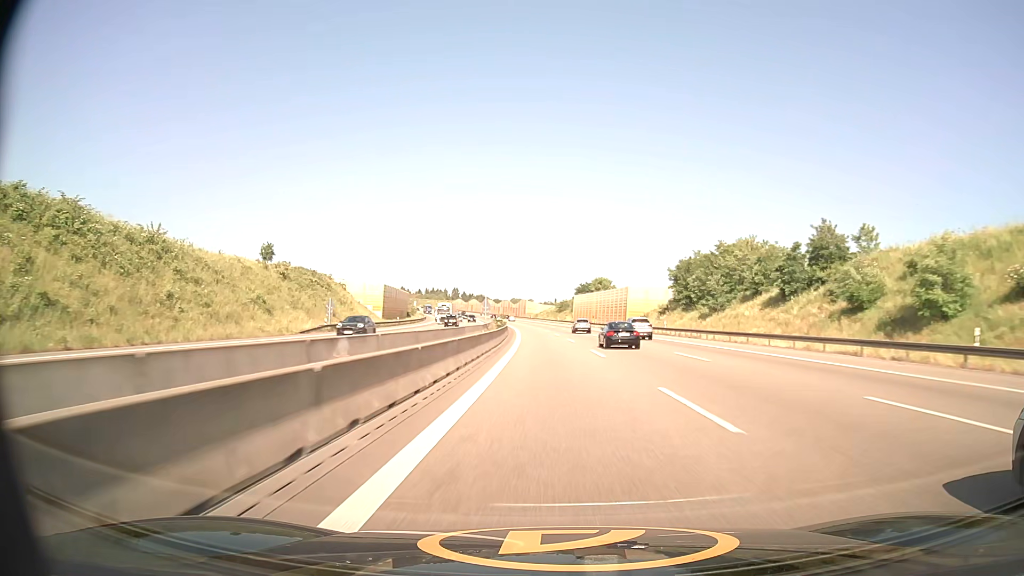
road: motorway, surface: asphalt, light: Day
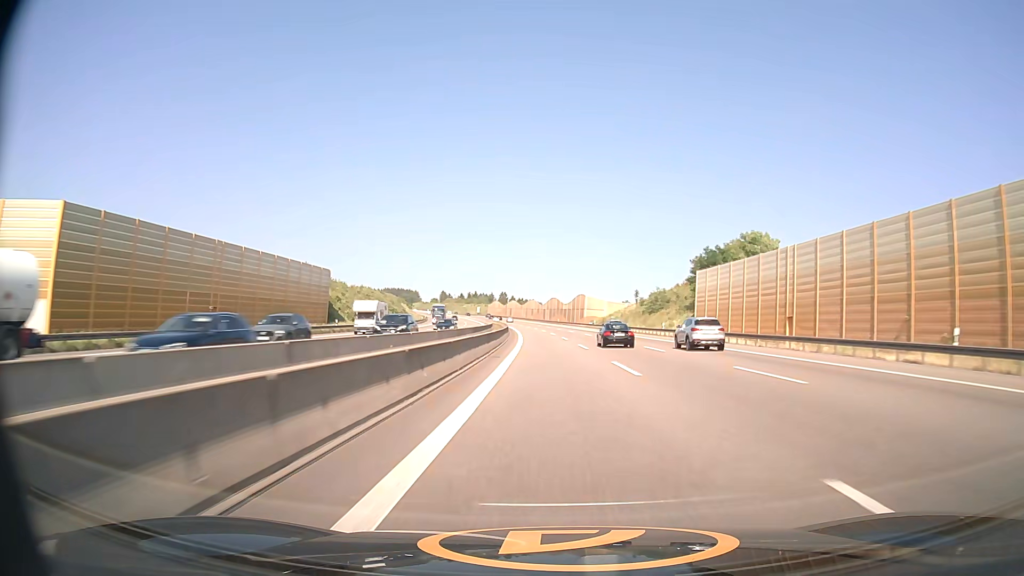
(-4.1, +97.6) m; -5°
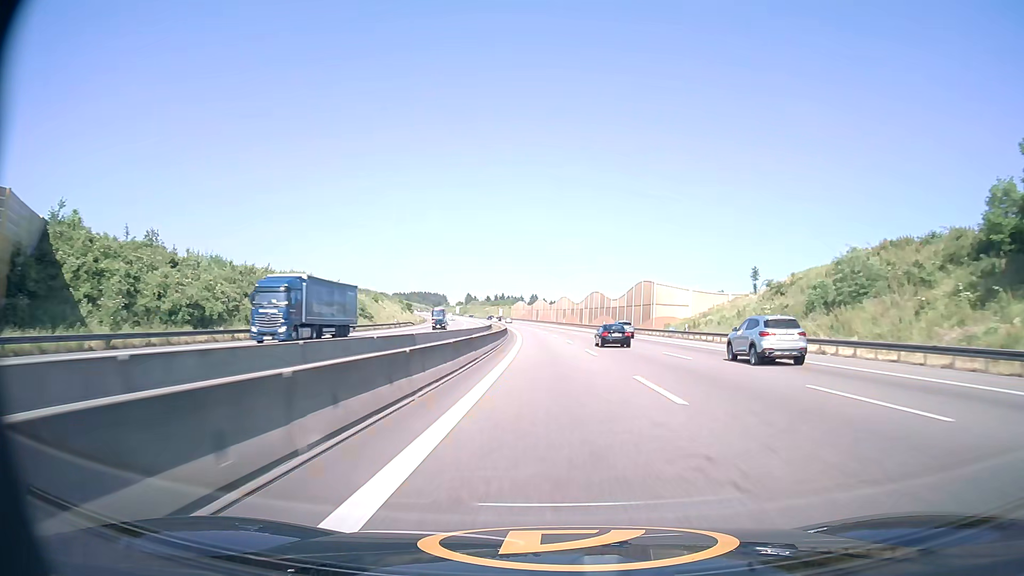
(-1.4, +59.8) m; -3°
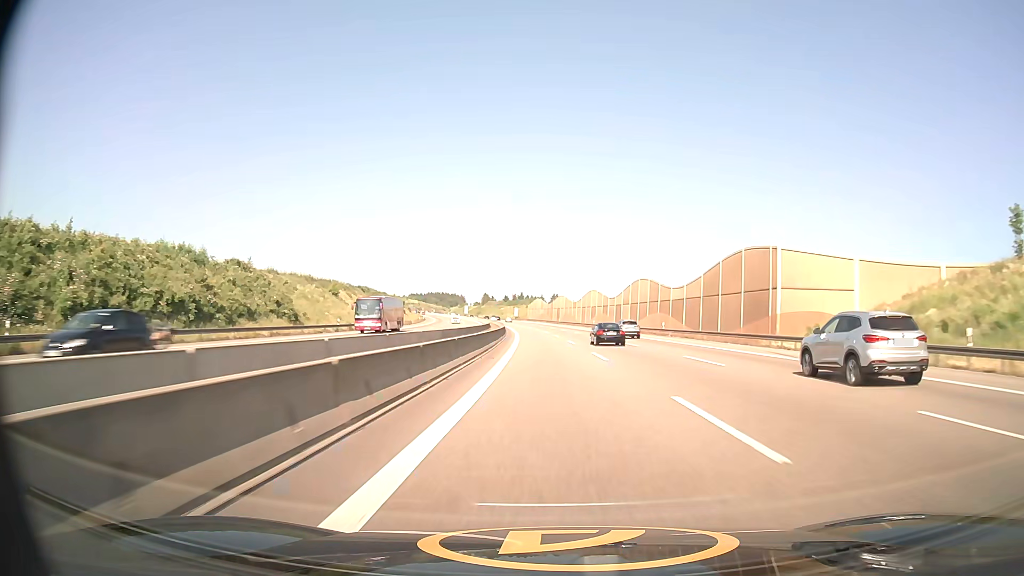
(-0.7, +40.6) m; -2°
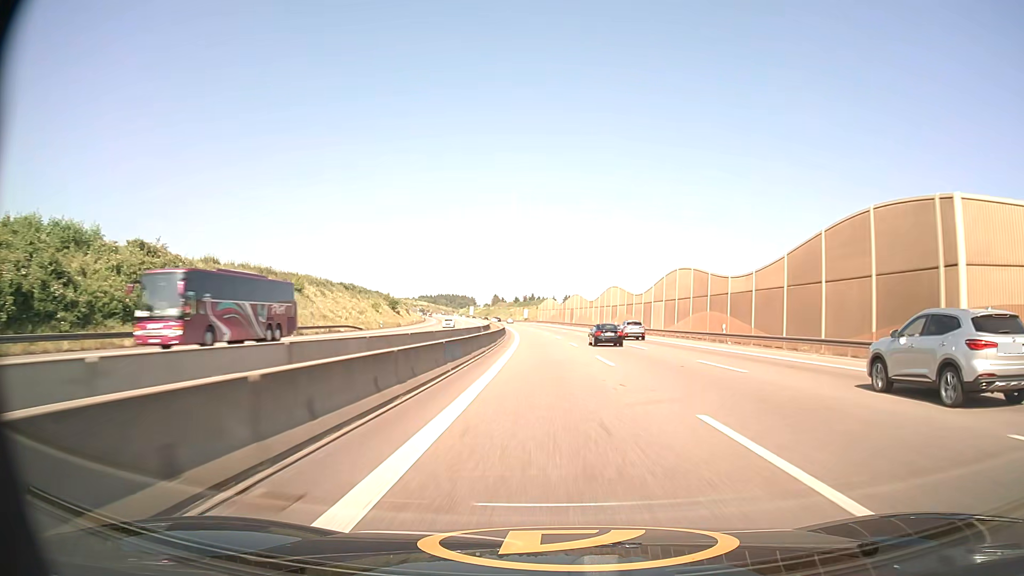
(-0.2, +20.4) m; -1°
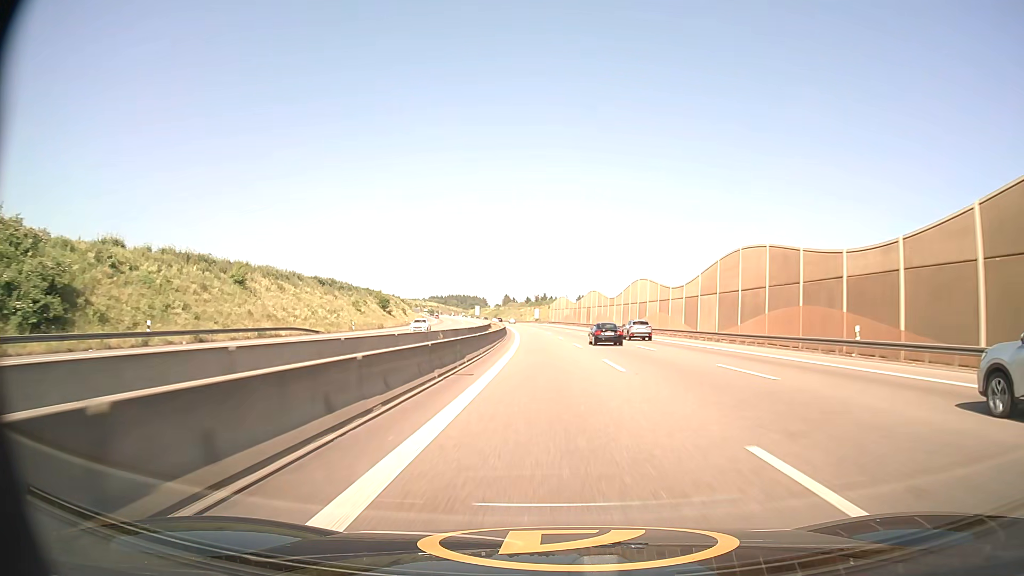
(-0.2, +20.4) m; -1°
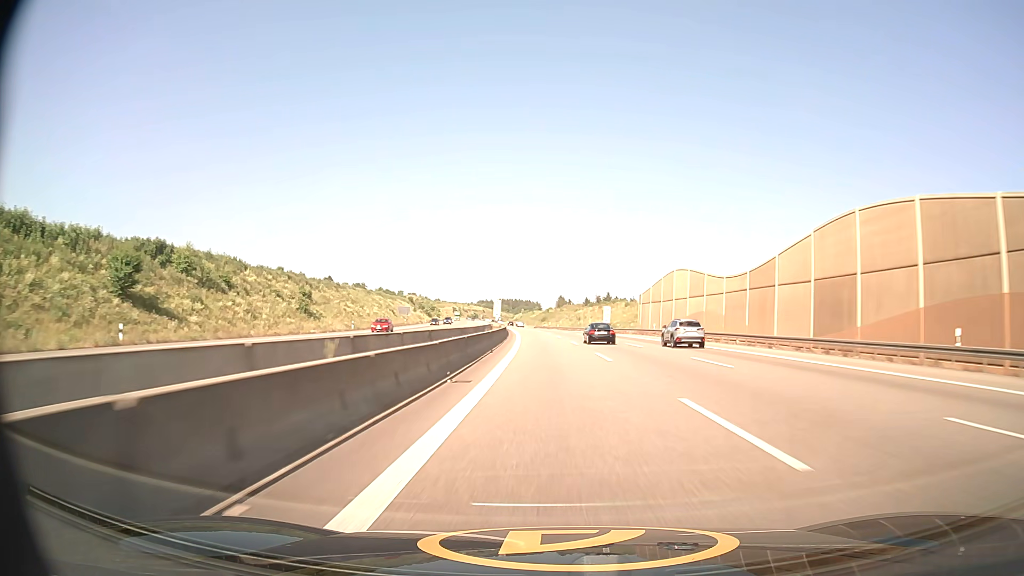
(-4.6, +102.2) m; -5°
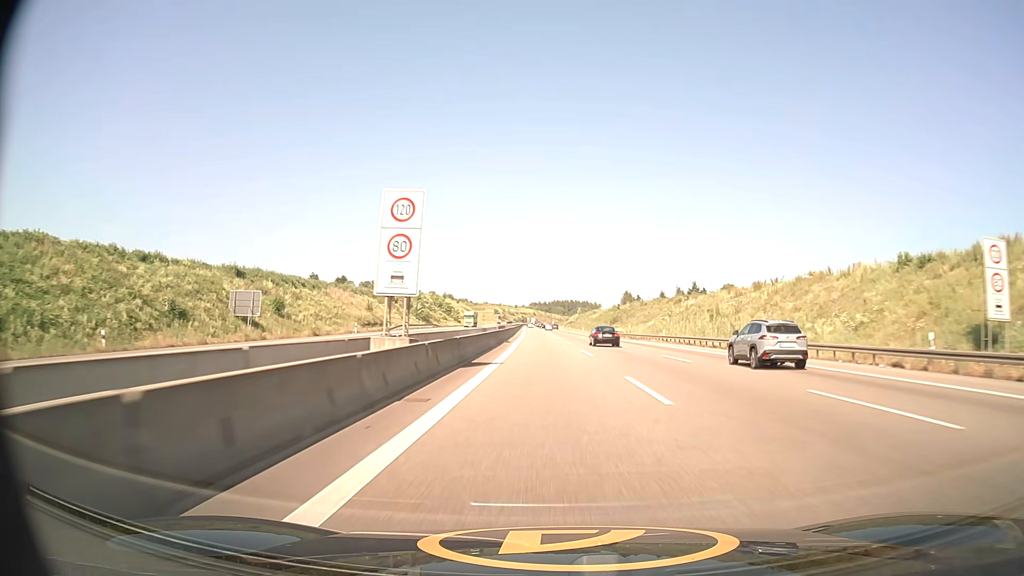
(-4.0, +101.7) m; -5°
(0, +10) (0, +20) (0, +30) (-1, +40) (-1, +50) (-1, +60) (-1, +70) (-2, +80) (-2, +90) (-3, +100) m
